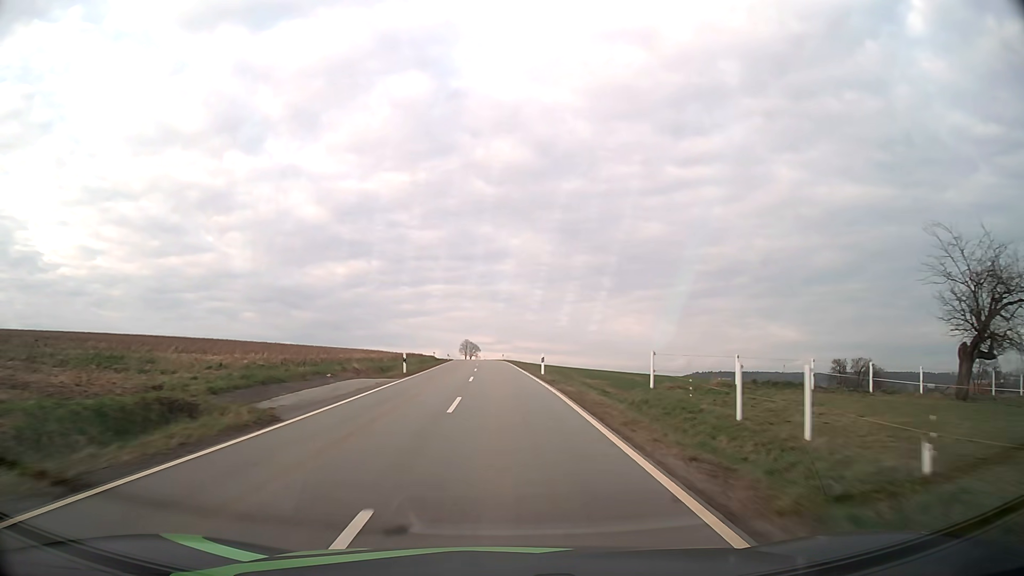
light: Day
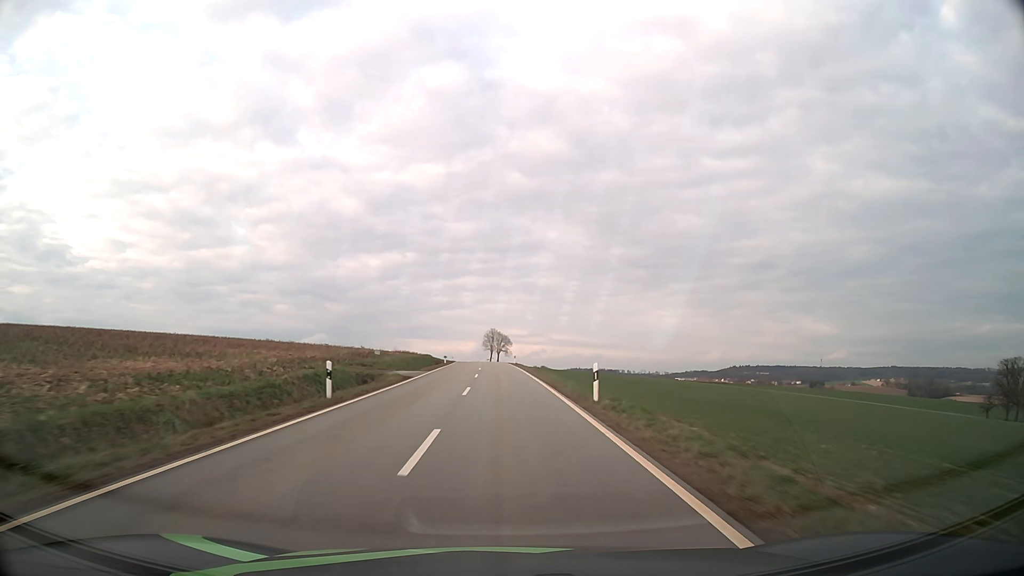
(-1.7, +67.8) m; -3°
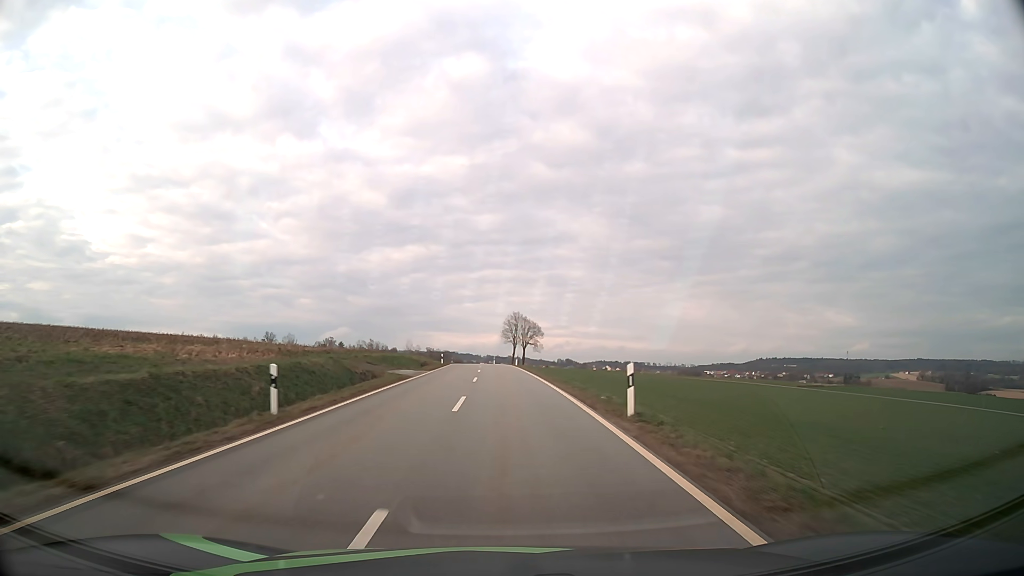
(-0.9, +54.4) m; -2°
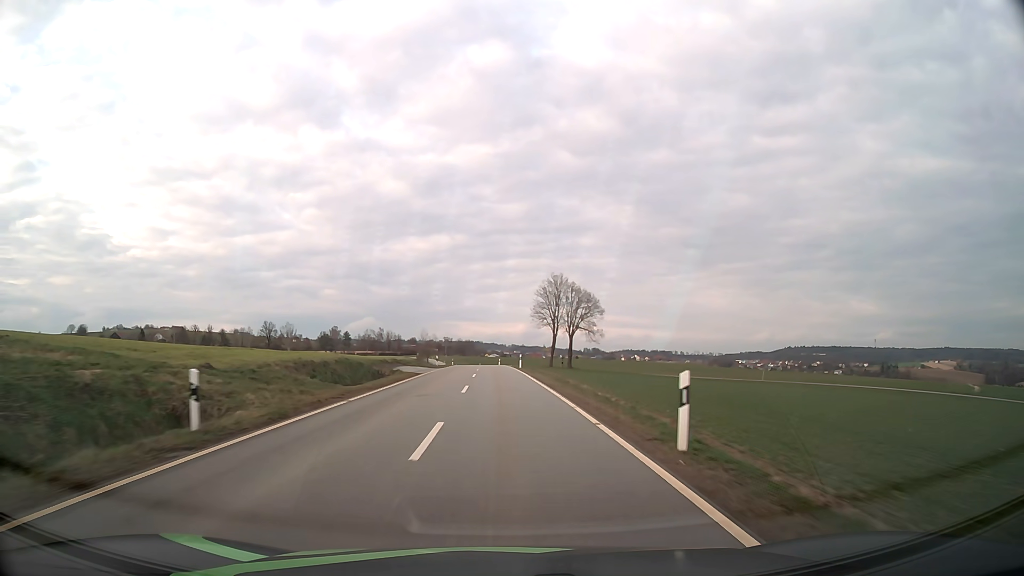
(-0.9, +54.7) m; -2°
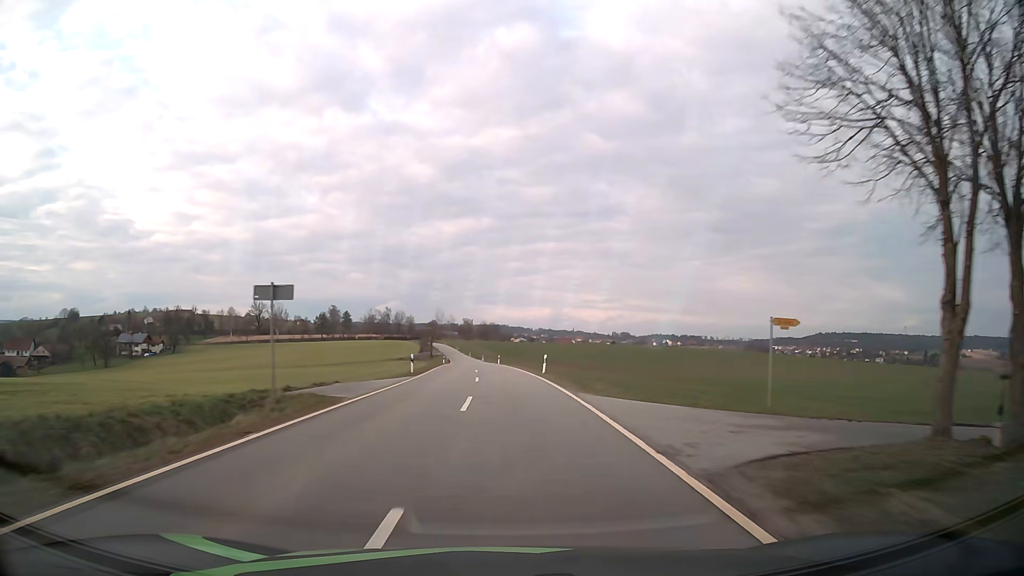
(-1.5, +67.3) m; -2°
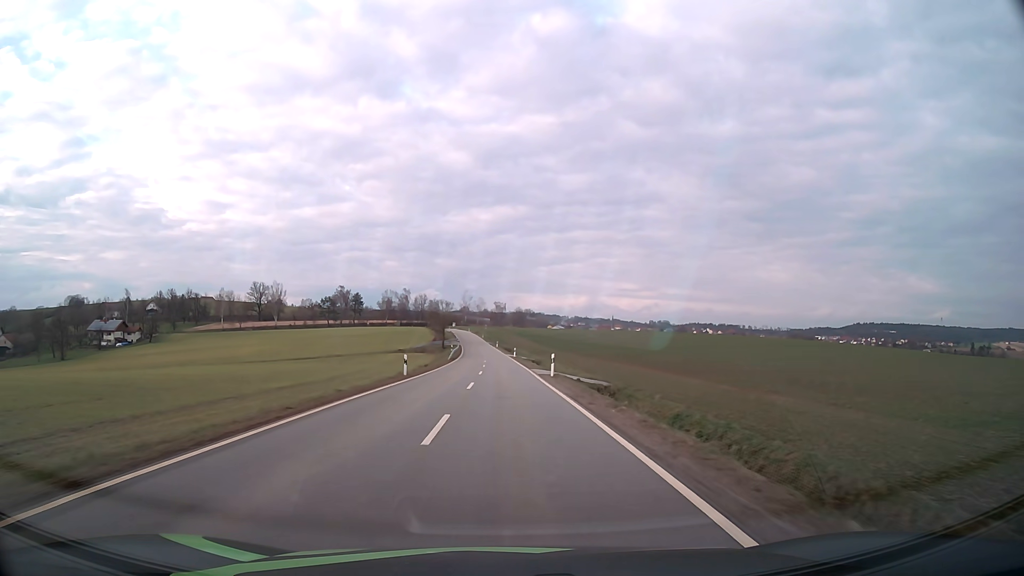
(-1.3, +53.5) m; -3°
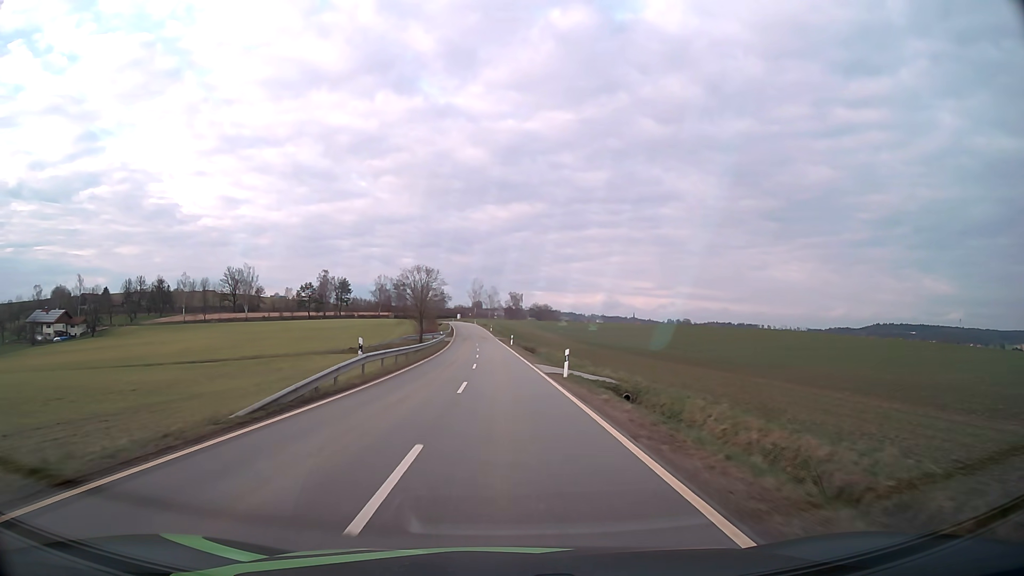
(-0.6, +53.0) m; -1°
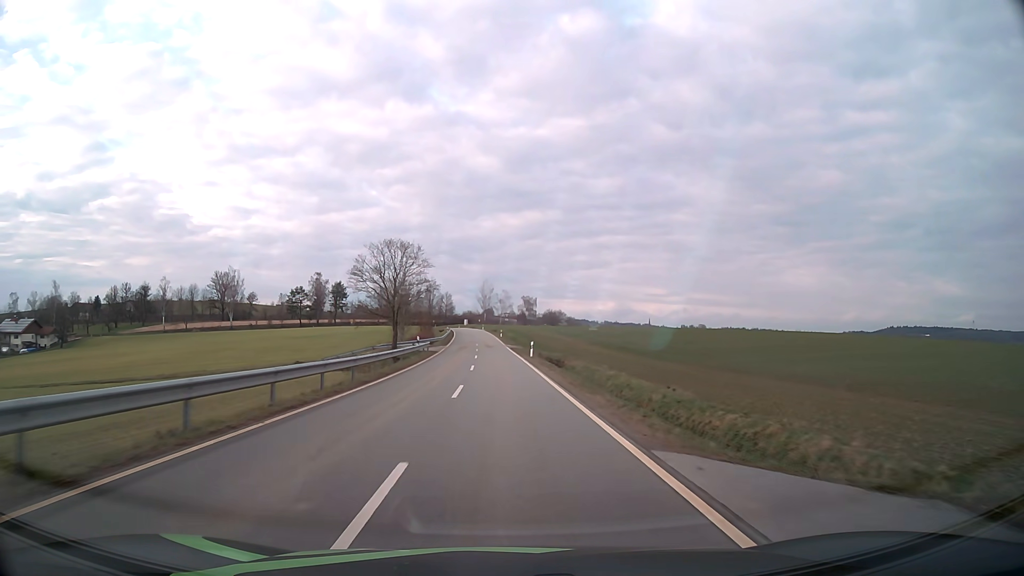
(-0.2, +25.6) m; -1°
(0, +10) (0, +20) (0, +30) (-1, +40) (-1, +50) (-1, +60) (-2, +70) (-2, +80) (-3, +90) (-4, +100) m
